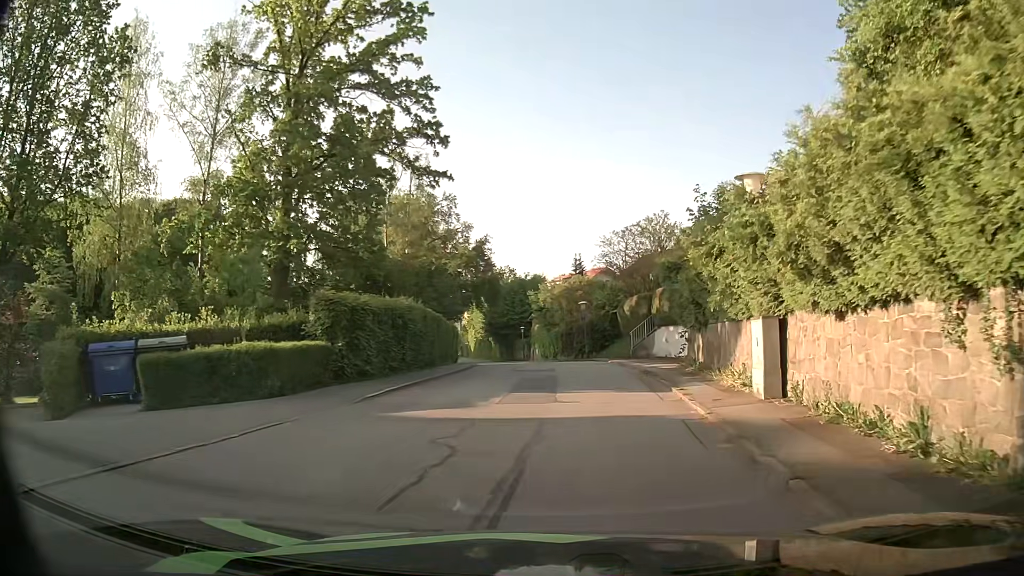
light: Day
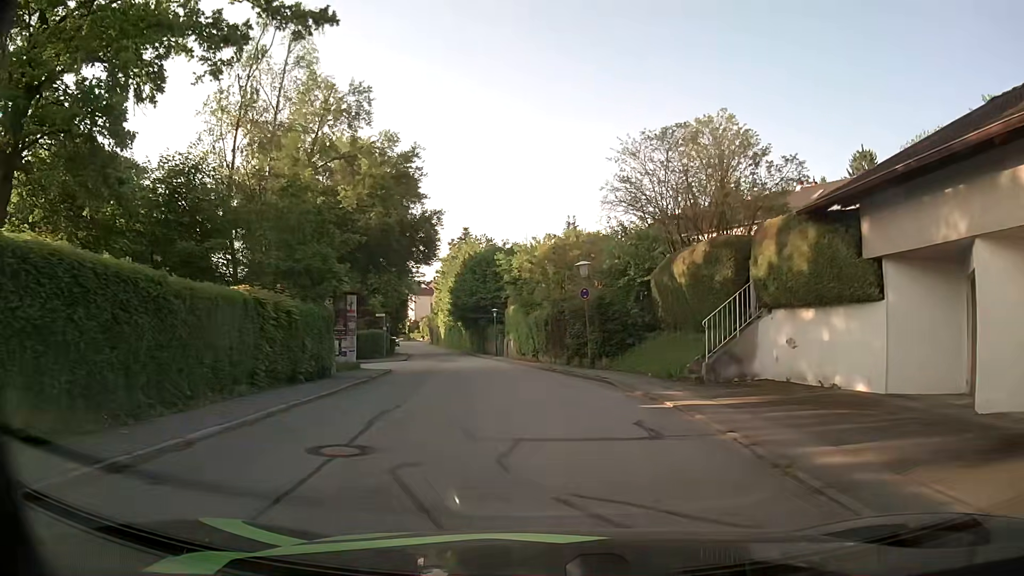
(+0.5, +20.9) m; +1°
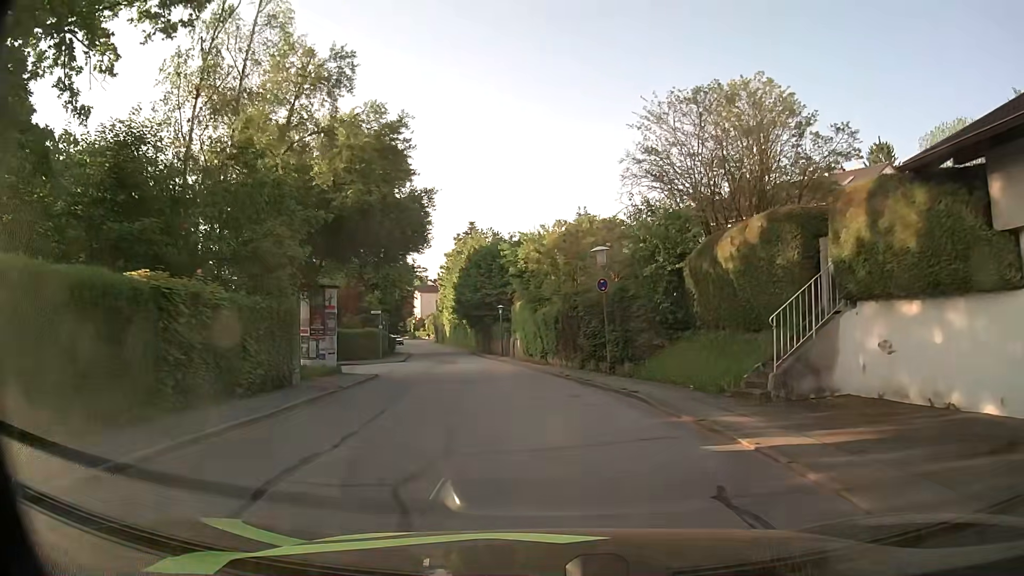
(0.0, +4.0) m; -1°
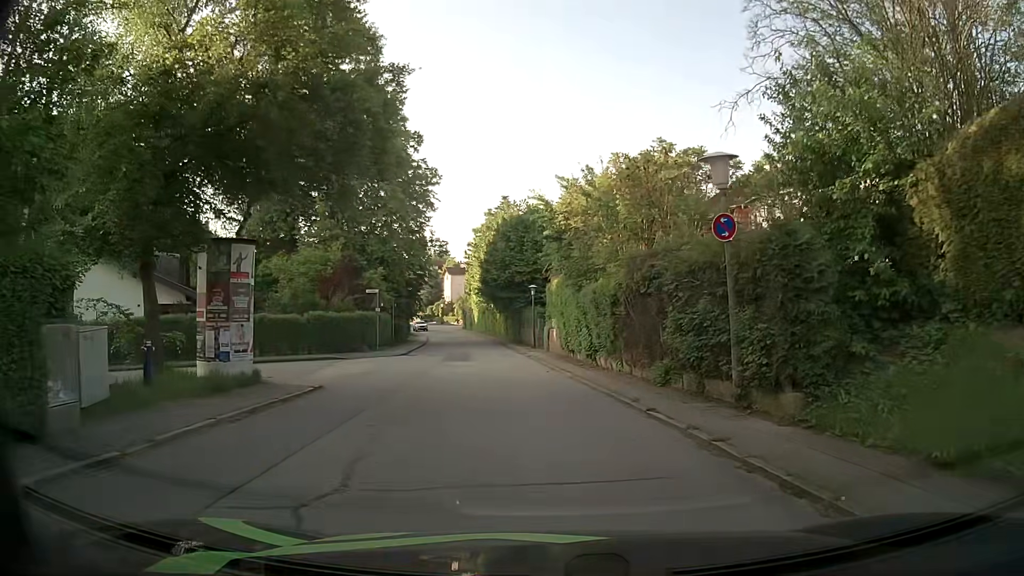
(-0.3, +10.2) m; -2°
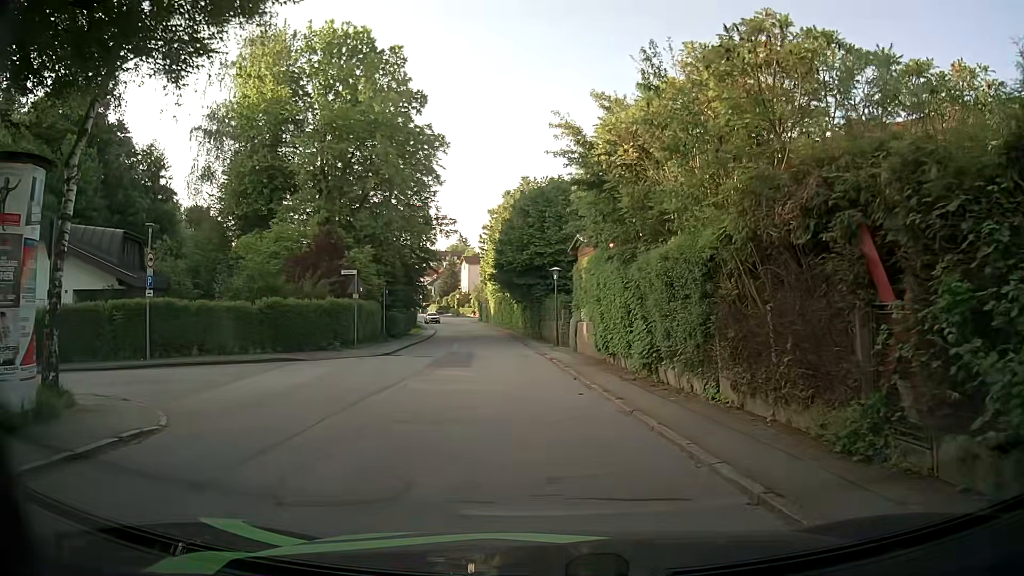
(-0.2, +8.2) m; -2°
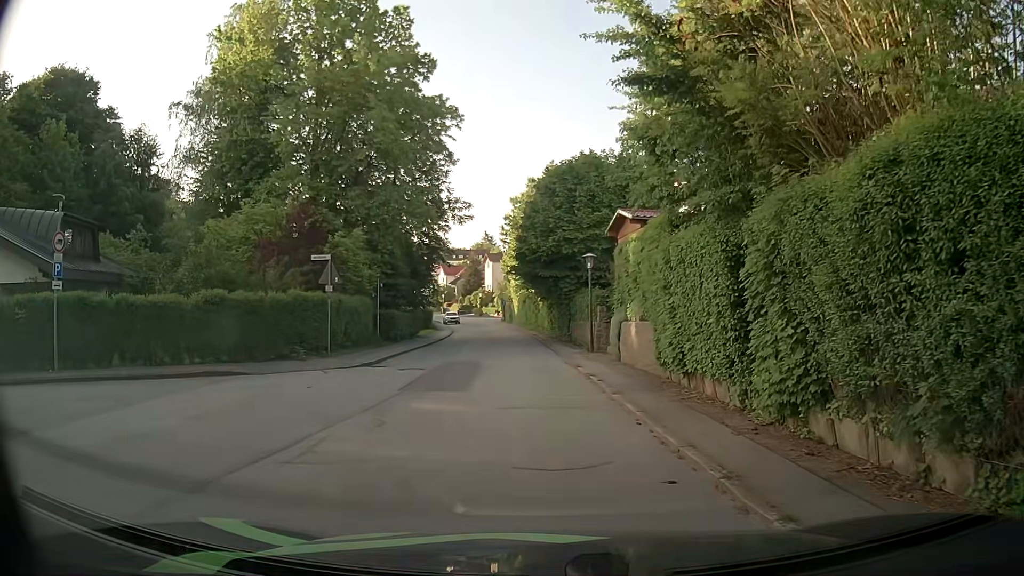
(-0.1, +6.8) m; -3°
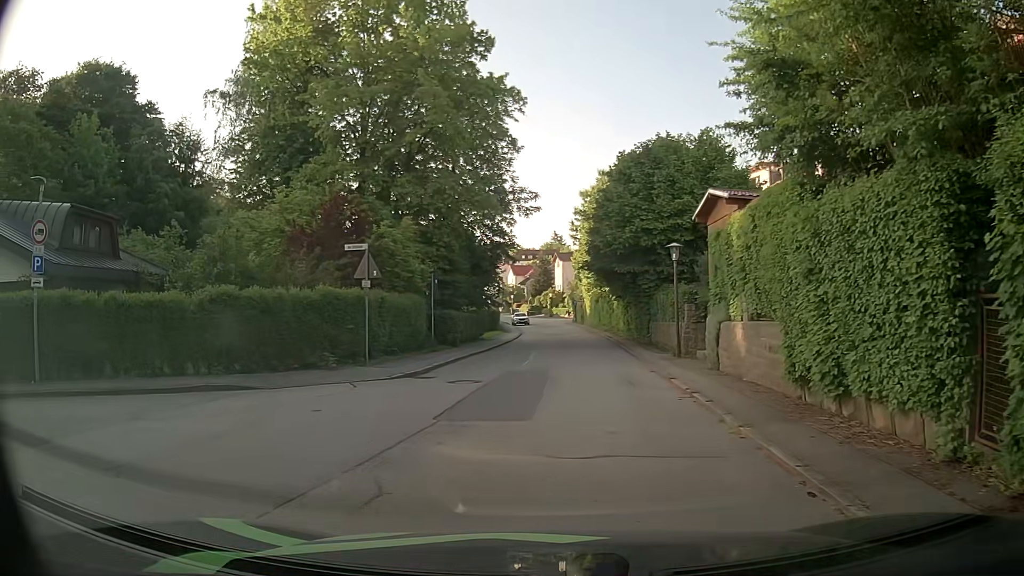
(-0.1, +3.6) m; -7°
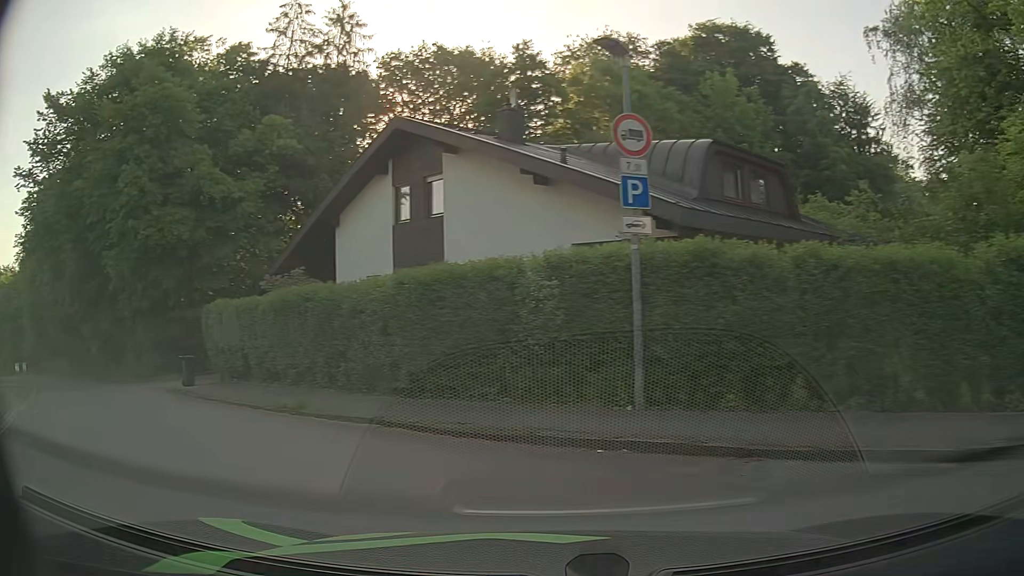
(-3.7, +7.5) m; -56°
(-4, +9) (-11, +16) (-19, +23) (-26, +30) (-33, +36) (-41, +43) (-49, +49) (-57, +55) (-66, +60) (-74, +65) m
